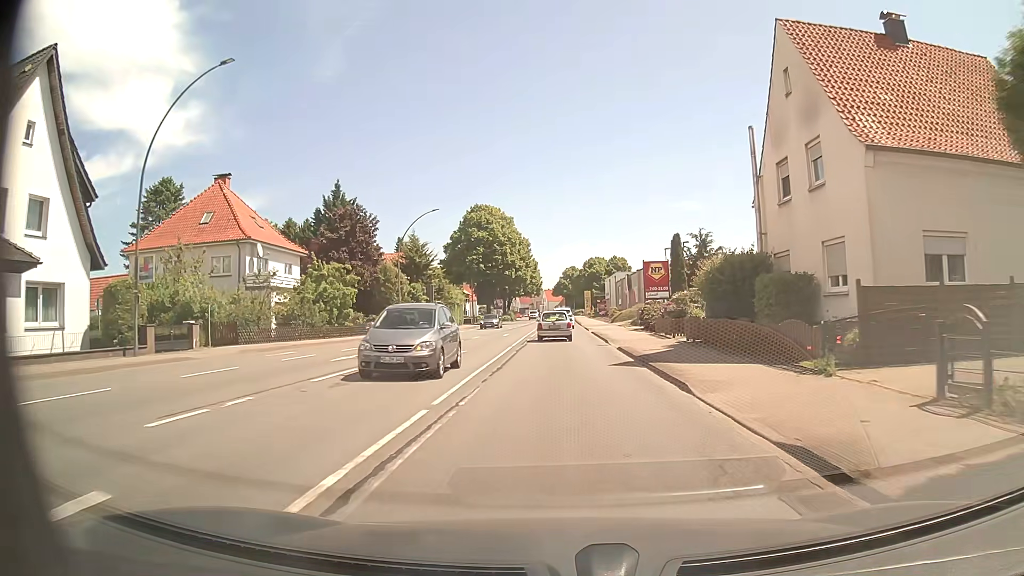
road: primary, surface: asphalt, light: Day
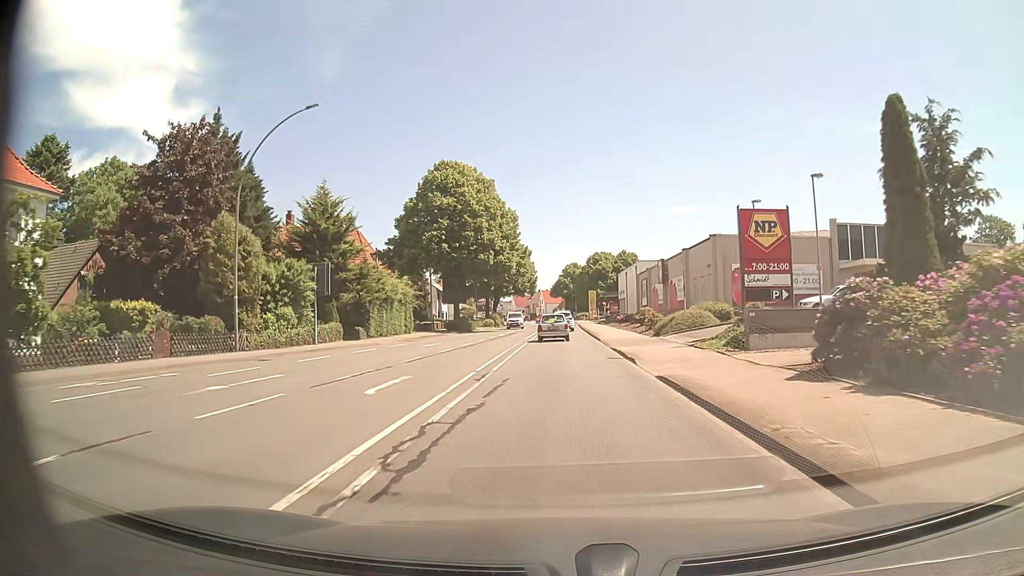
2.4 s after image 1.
(0.0, +29.4) m; 0°
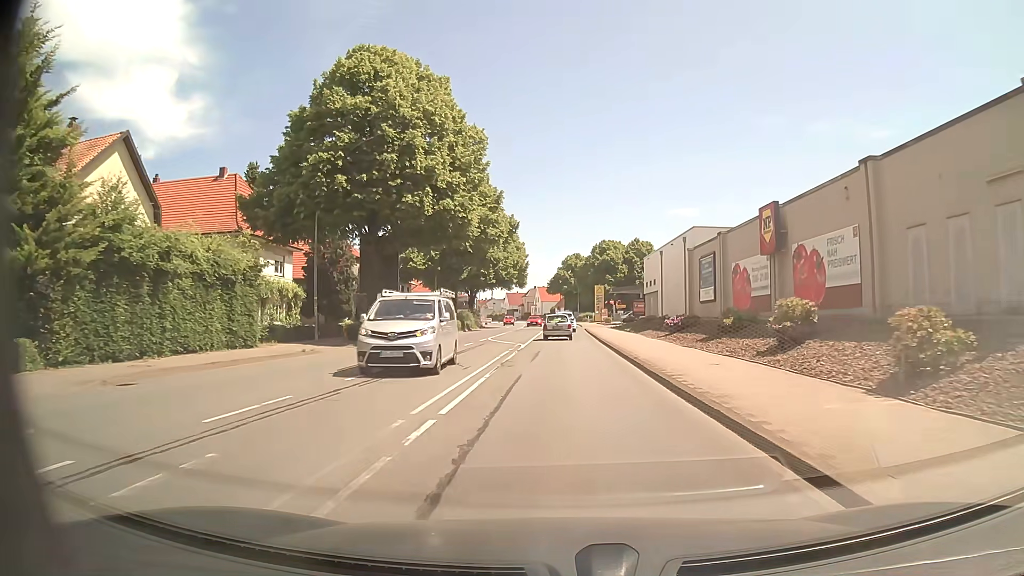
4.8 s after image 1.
(+0.2, +30.2) m; +1°
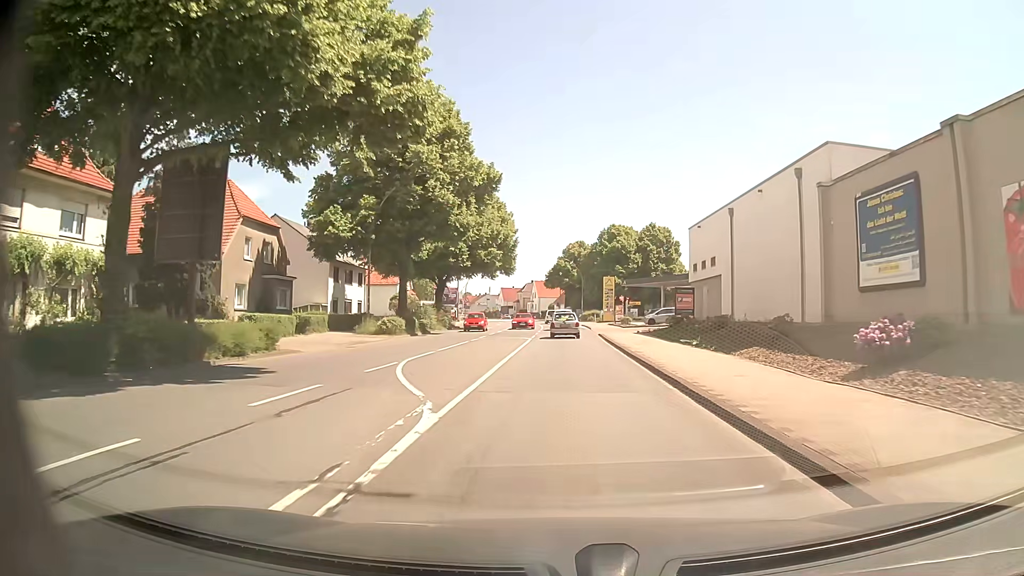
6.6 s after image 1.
(0.0, +23.0) m; 0°
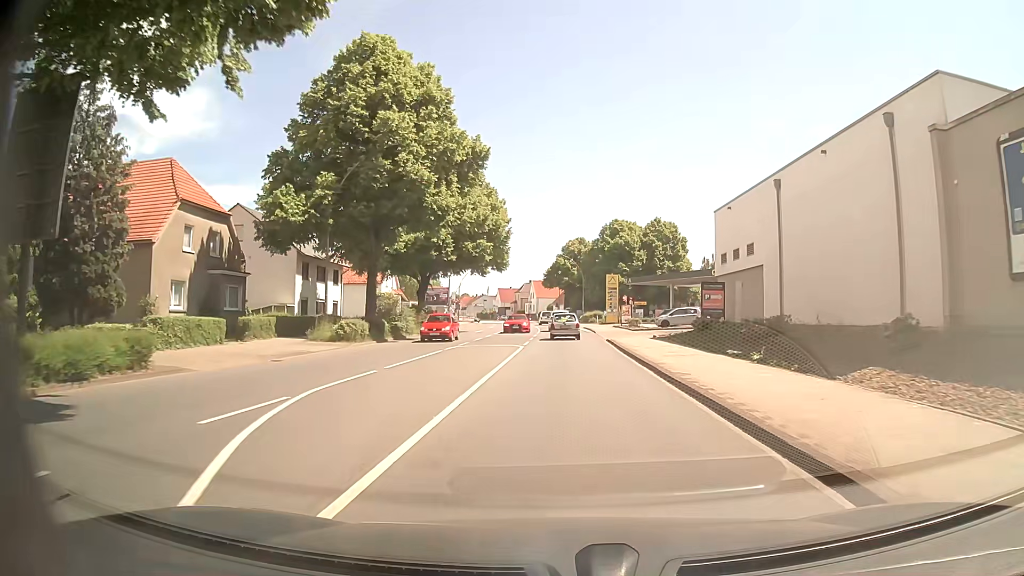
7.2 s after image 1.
(0.0, +7.7) m; 0°
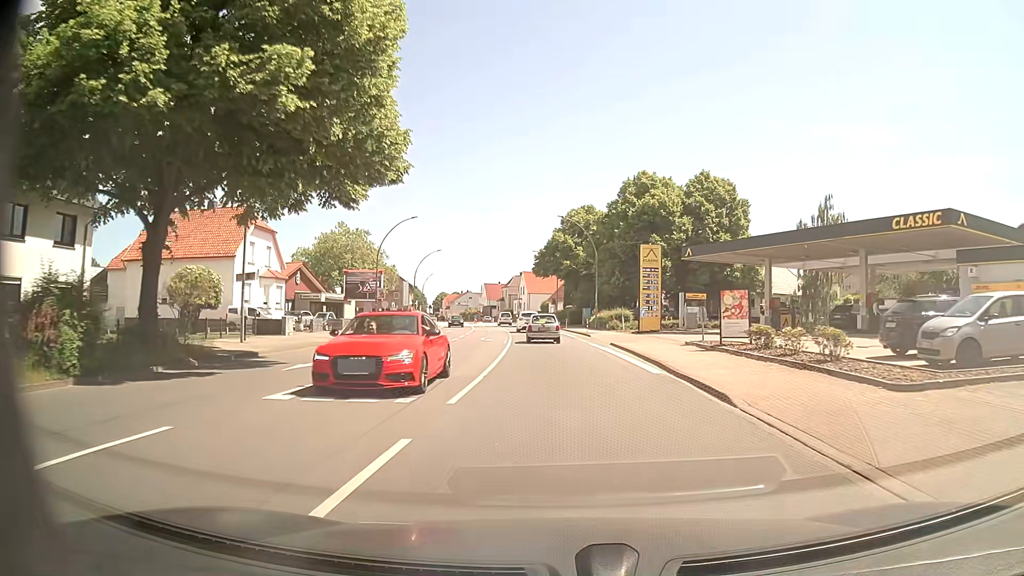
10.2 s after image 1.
(+0.1, +38.5) m; 0°
(0, +10) (0, +20) (0, +30) (-1, +40) (-1, +50) (-2, +60) (-3, +70) (-4, +80) (-6, +90) (-7, +100) m
